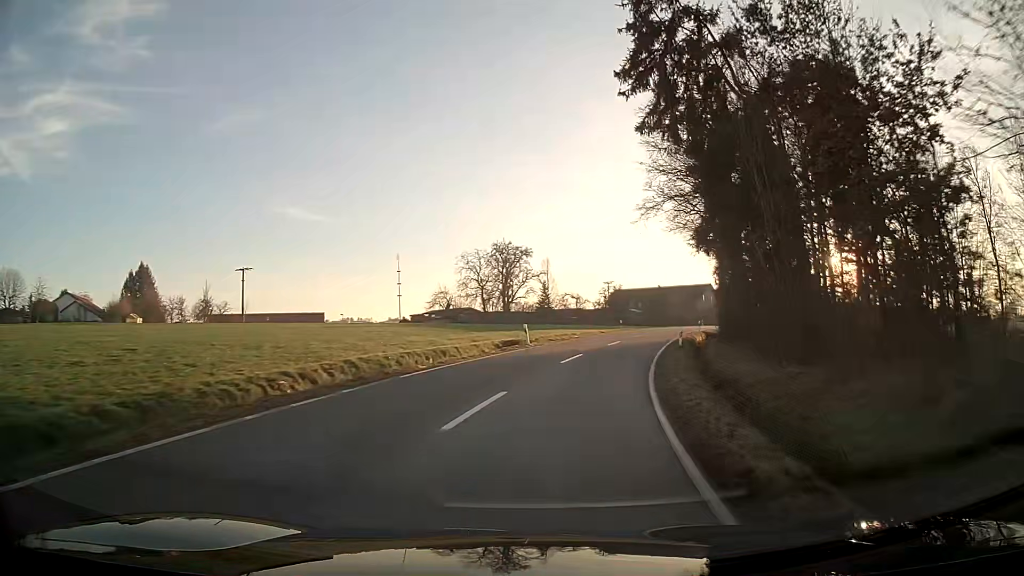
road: tertiary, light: Day
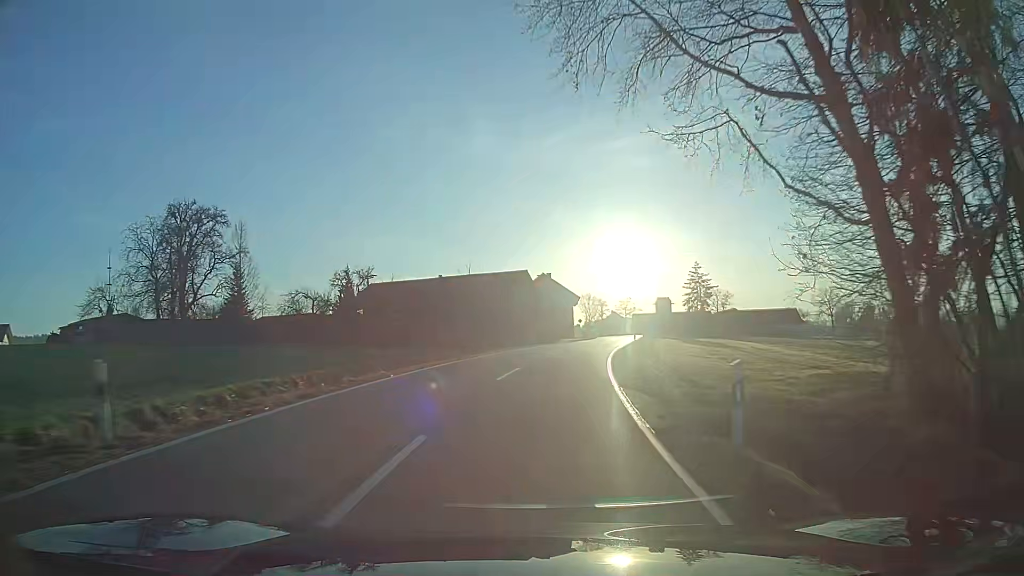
(+9.1, +51.8) m; +17°
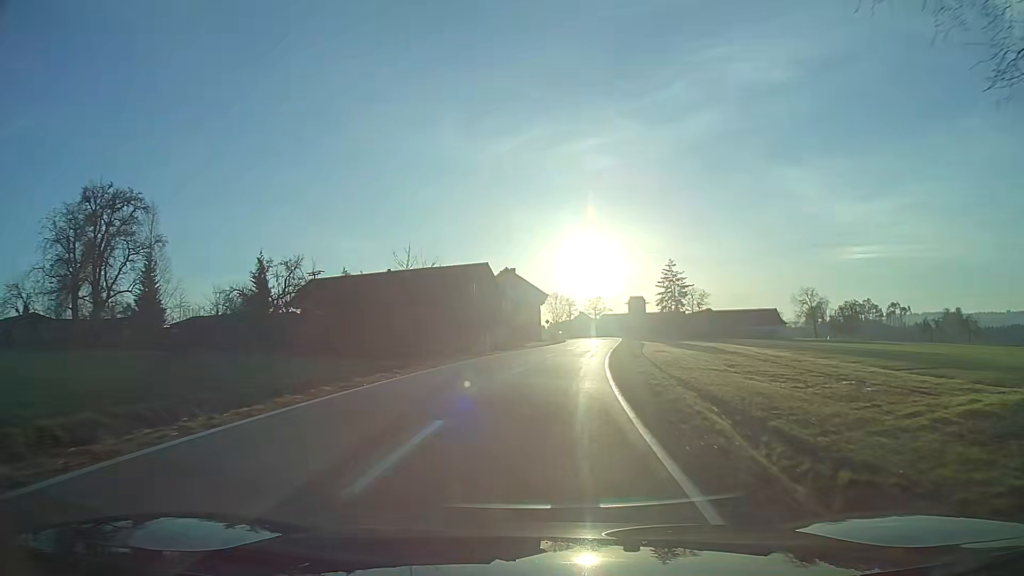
(+0.3, +10.8) m; +3°
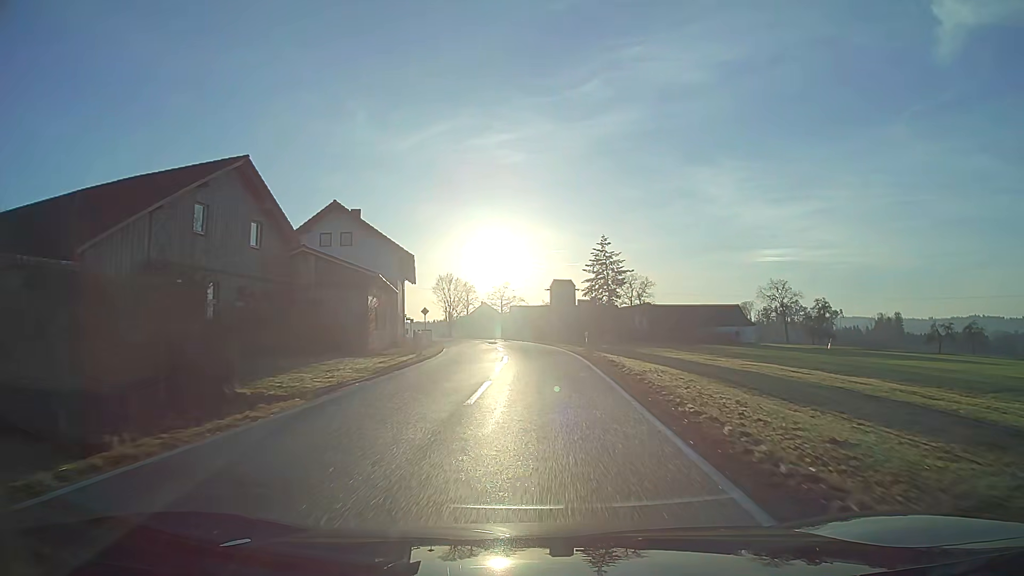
(+3.4, +42.3) m; +7°
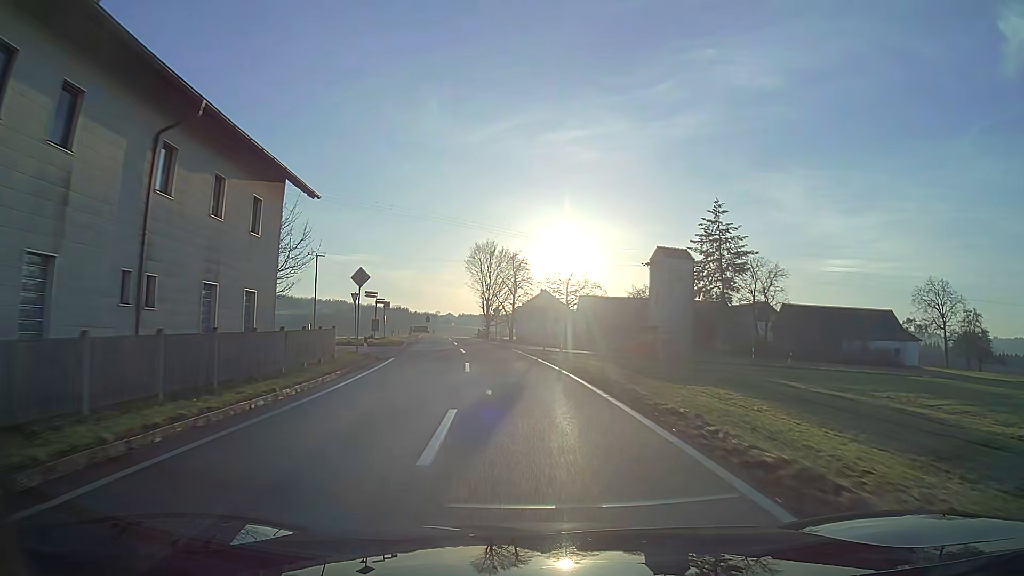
(-1.6, +41.6) m; -6°
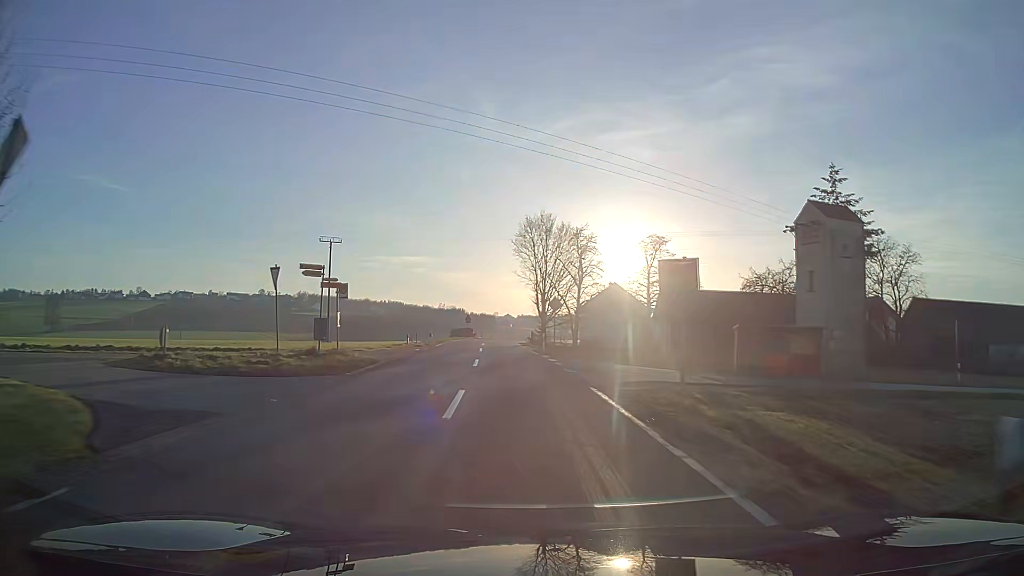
(-0.9, +21.5) m; -5°
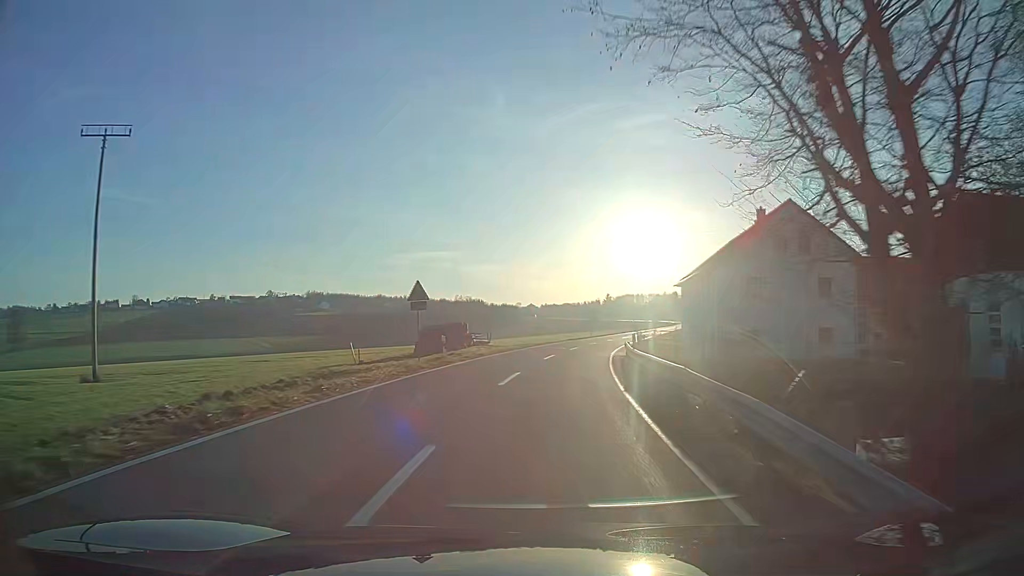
(-1.8, +55.3) m; 0°
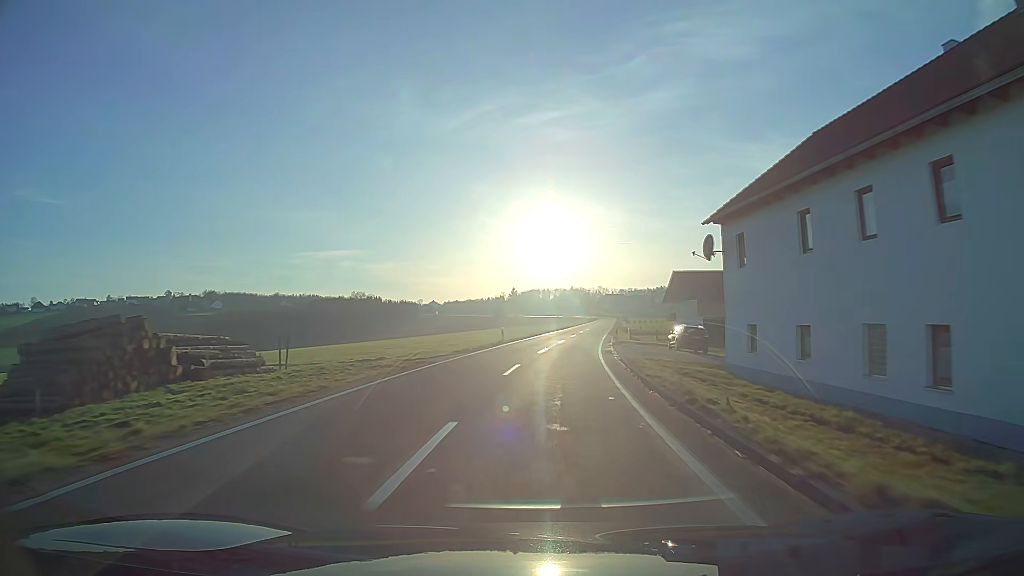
(+2.6, +34.7) m; +8°
